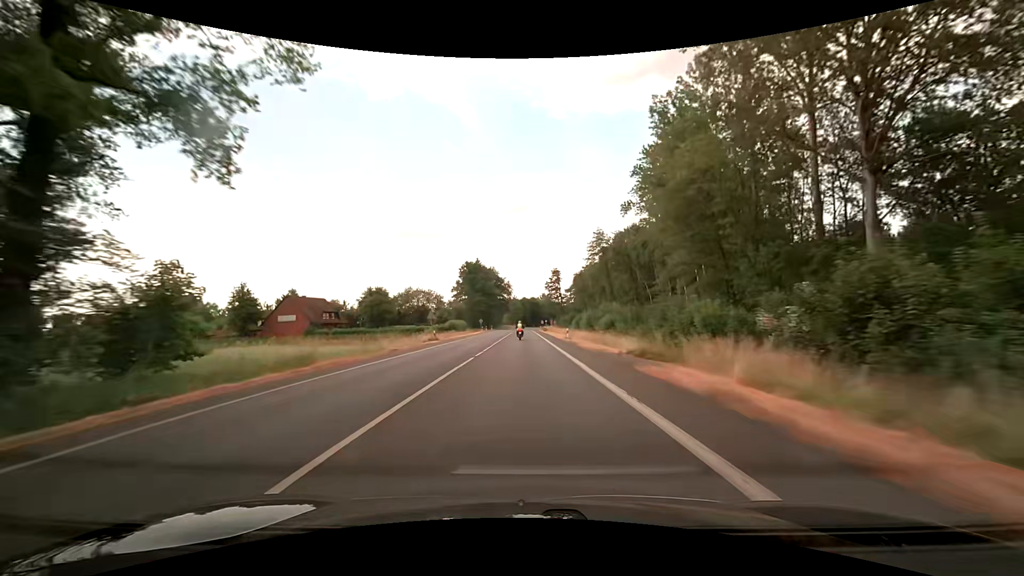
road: secondary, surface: asphalt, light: Day
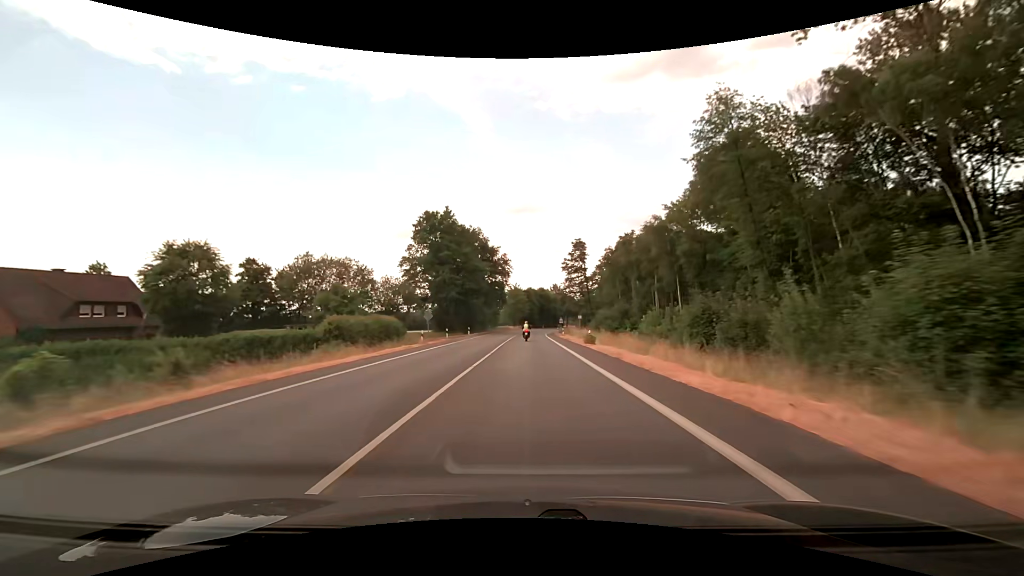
(-0.3, +59.4) m; -1°
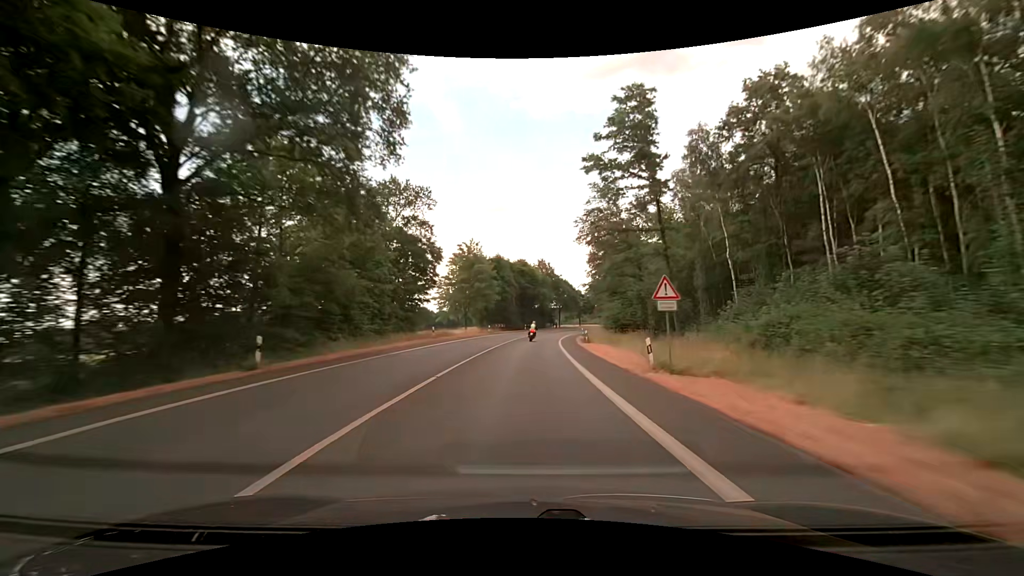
(+1.4, +72.1) m; +2°
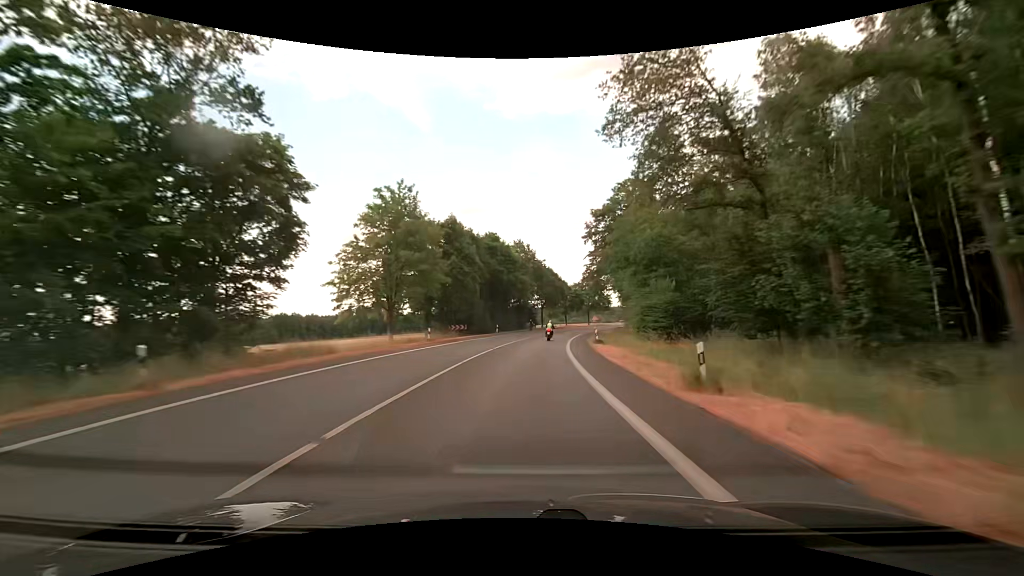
(+0.9, +28.4) m; +3°
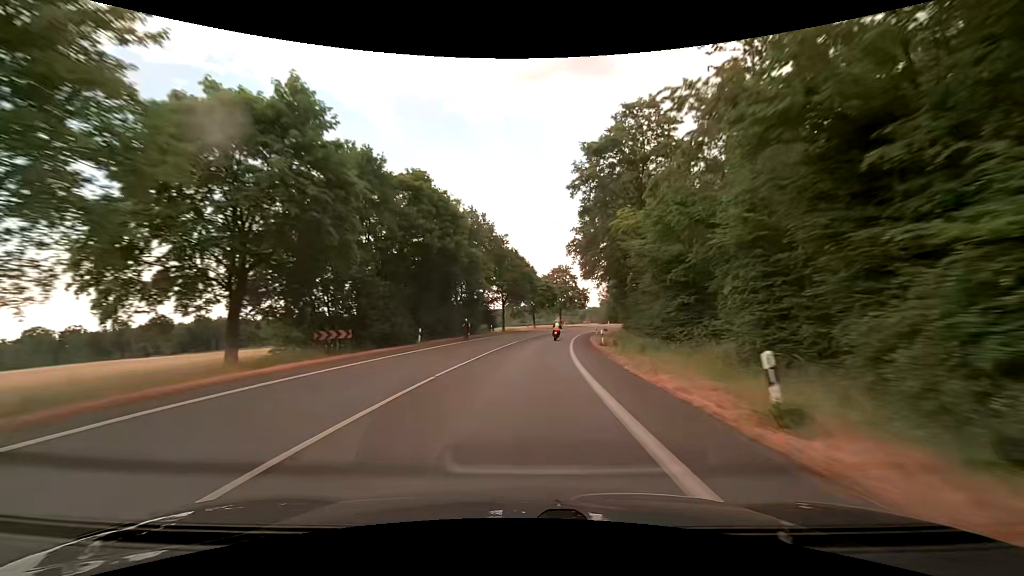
(+0.9, +28.2) m; +4°
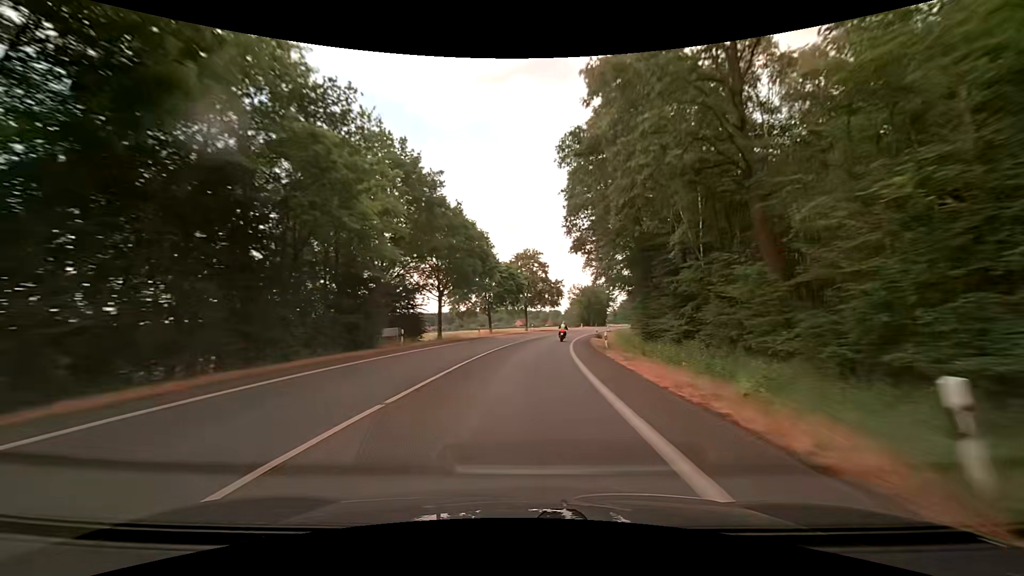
(+1.1, +28.0) m; +5°
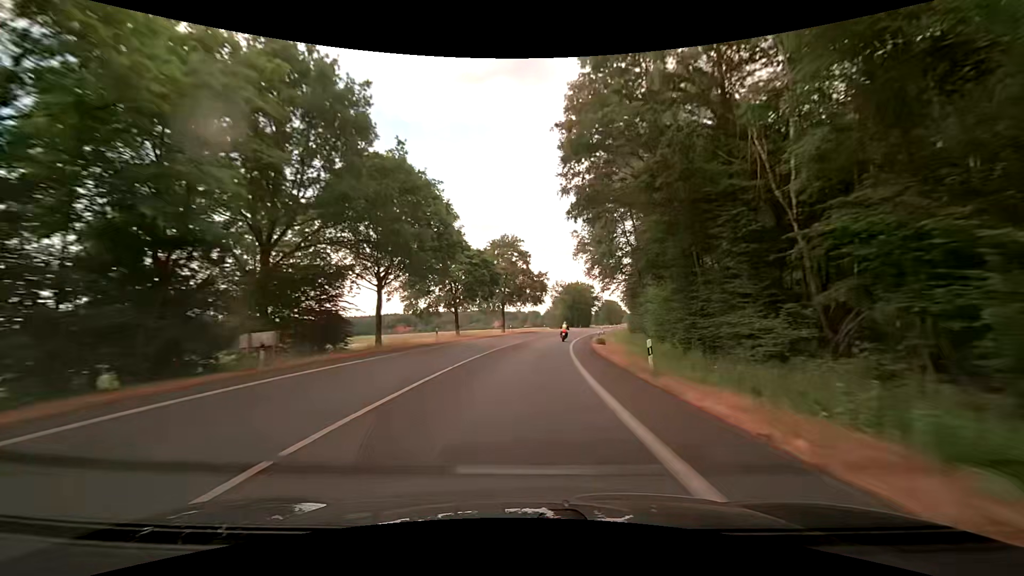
(+0.2, +14.0) m; +2°
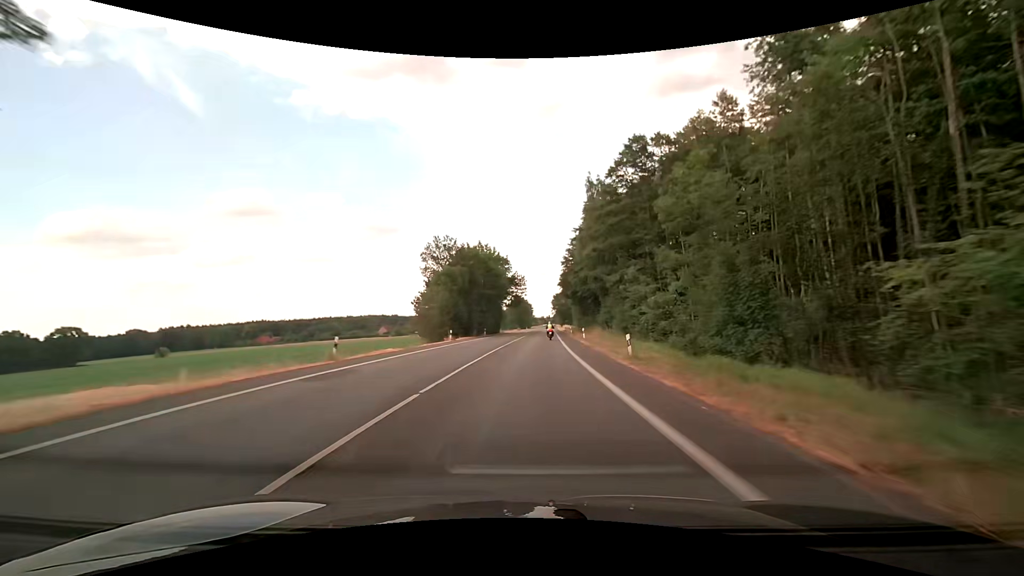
(+6.9, +70.0) m; +12°
(0, +10) (0, +20) (+1, +30) (+1, +40) (+1, +50) (+2, +60) (+2, +70) (+3, +80) (+3, +90) (+4, +100) m
